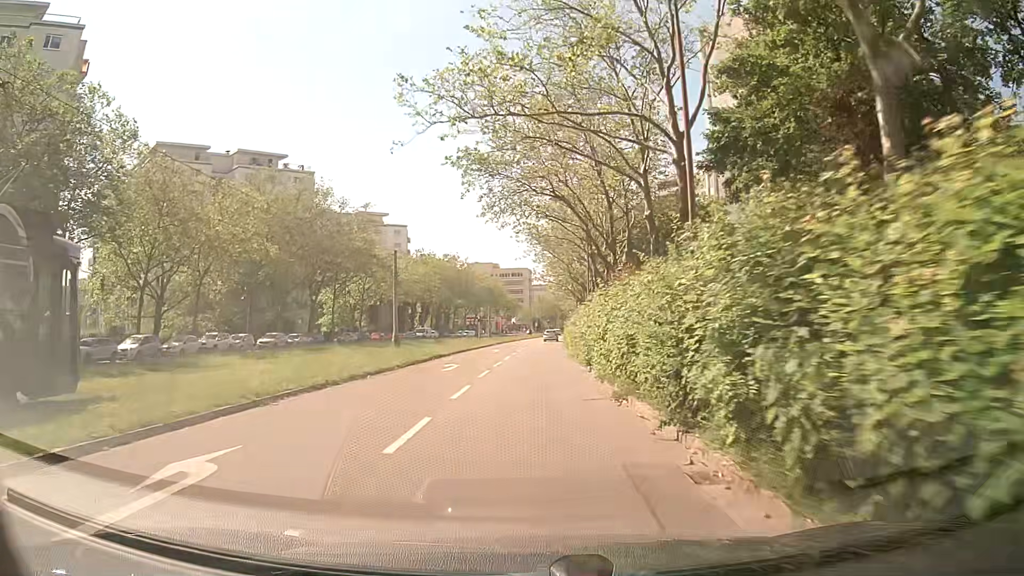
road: tertiary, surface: asphalt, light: Day
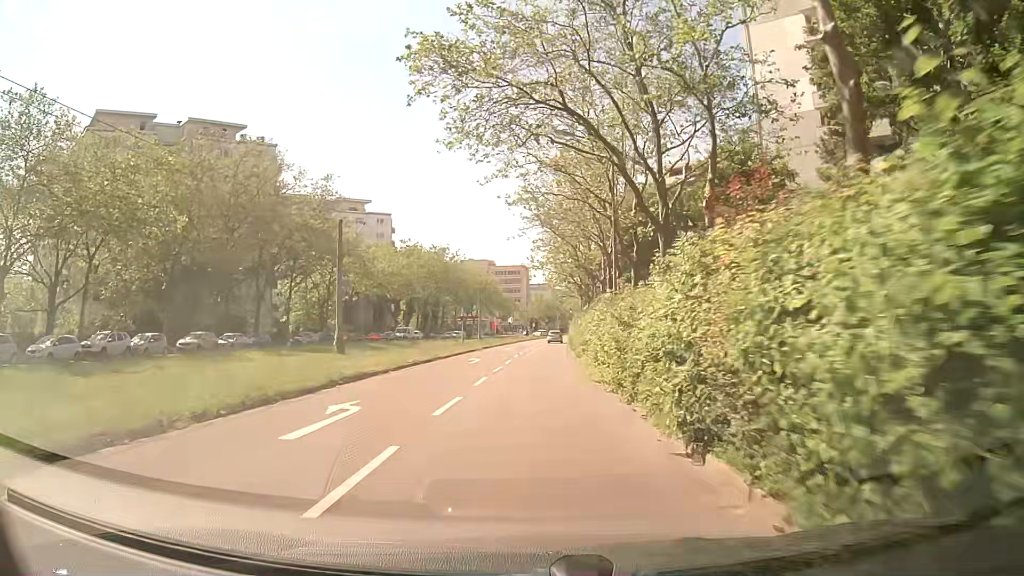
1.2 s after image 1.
(+0.1, +14.5) m; +1°
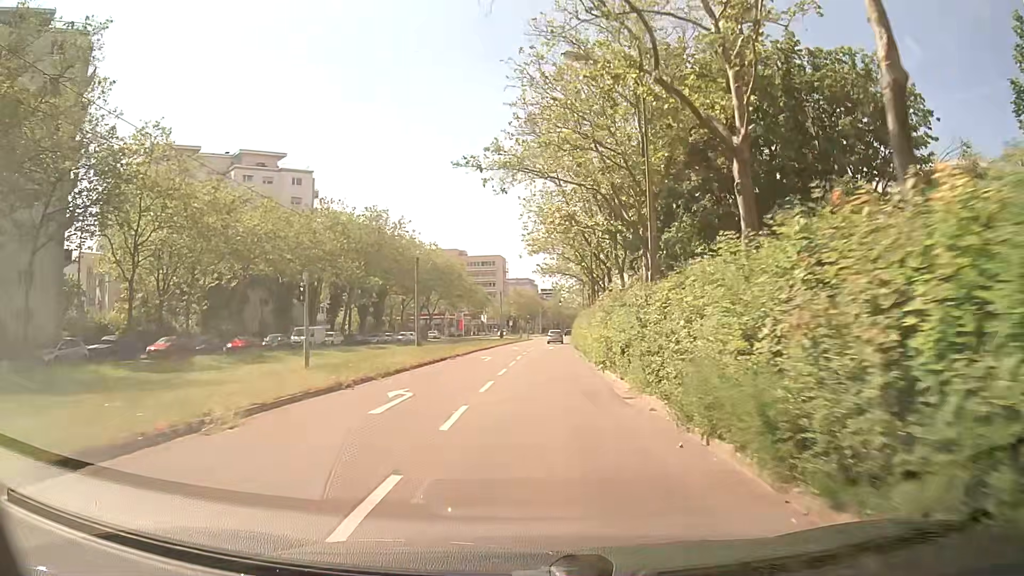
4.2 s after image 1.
(+0.1, +37.3) m; +2°
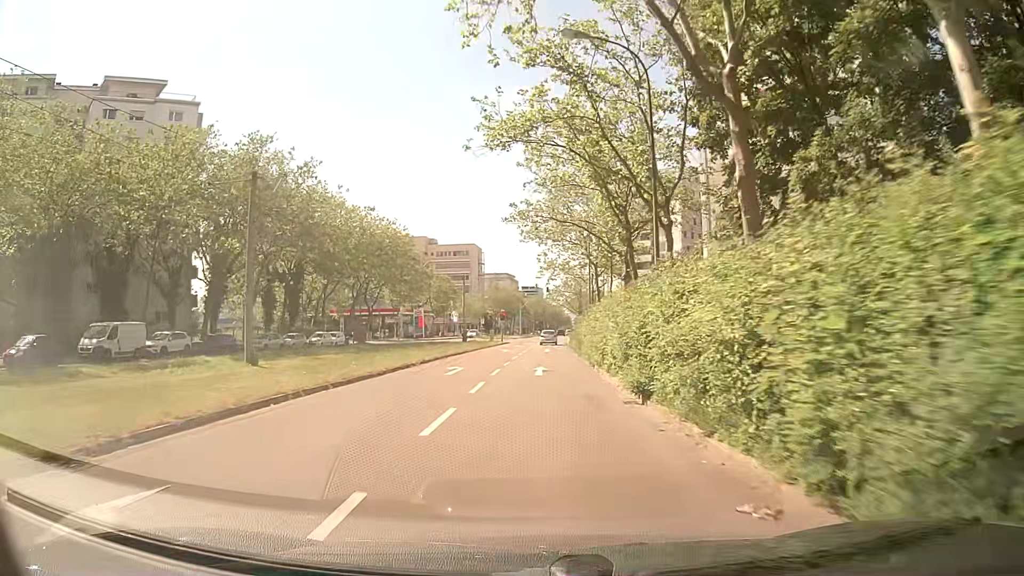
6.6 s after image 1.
(+0.4, +30.7) m; +1°
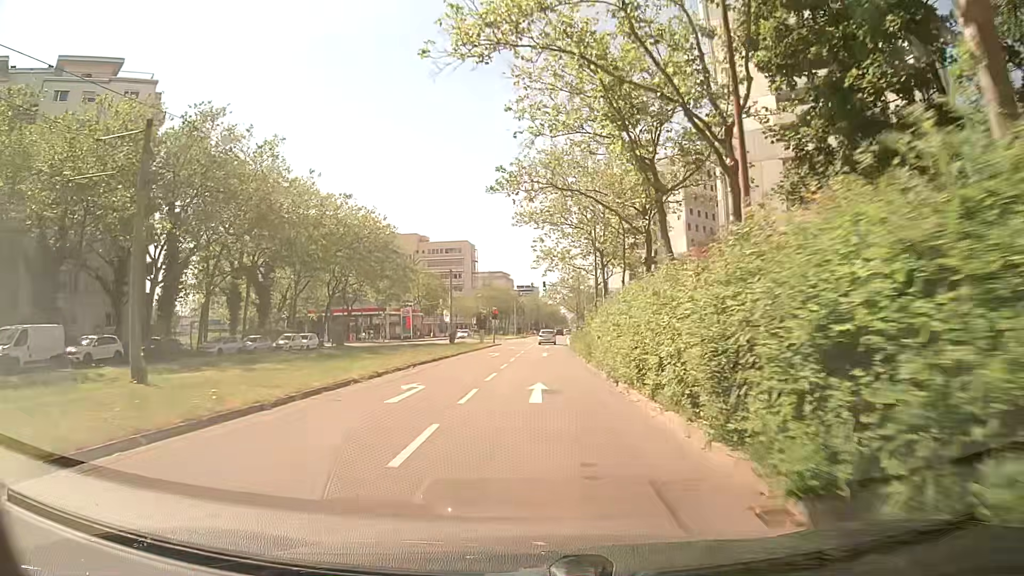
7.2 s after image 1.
(0.0, +7.8) m; 0°
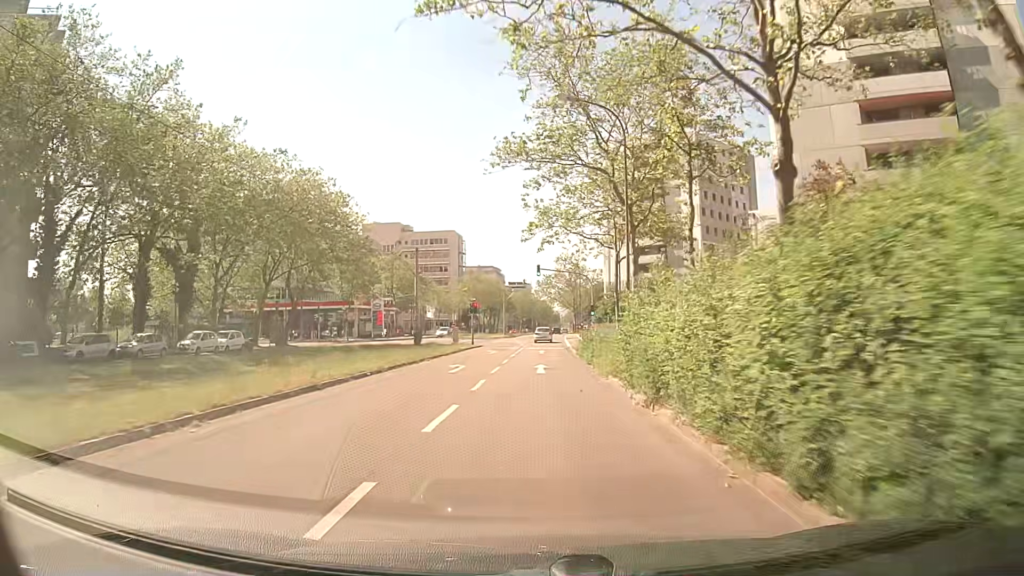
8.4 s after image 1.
(+0.2, +15.6) m; +1°
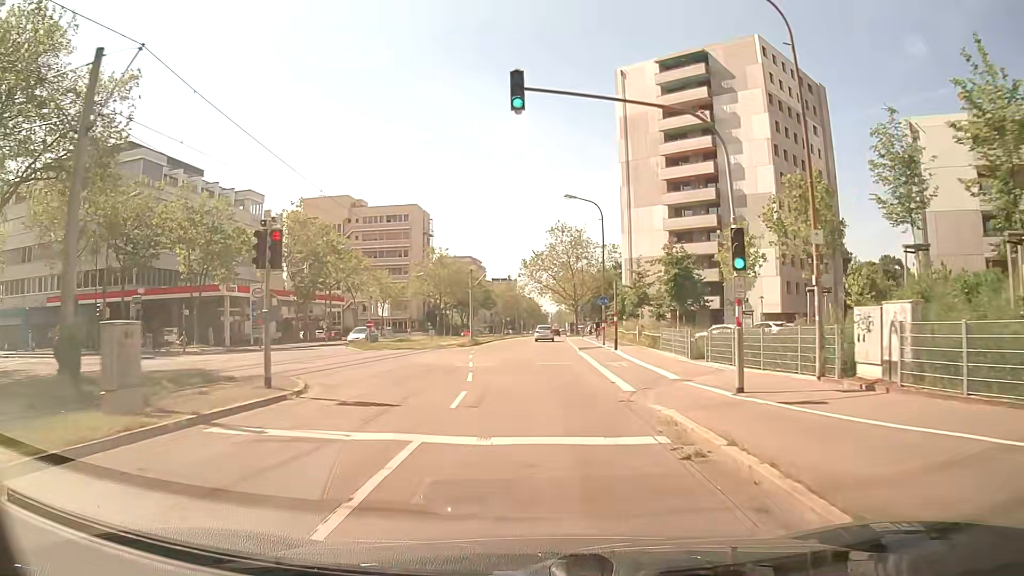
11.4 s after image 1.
(+0.4, +39.2) m; +2°
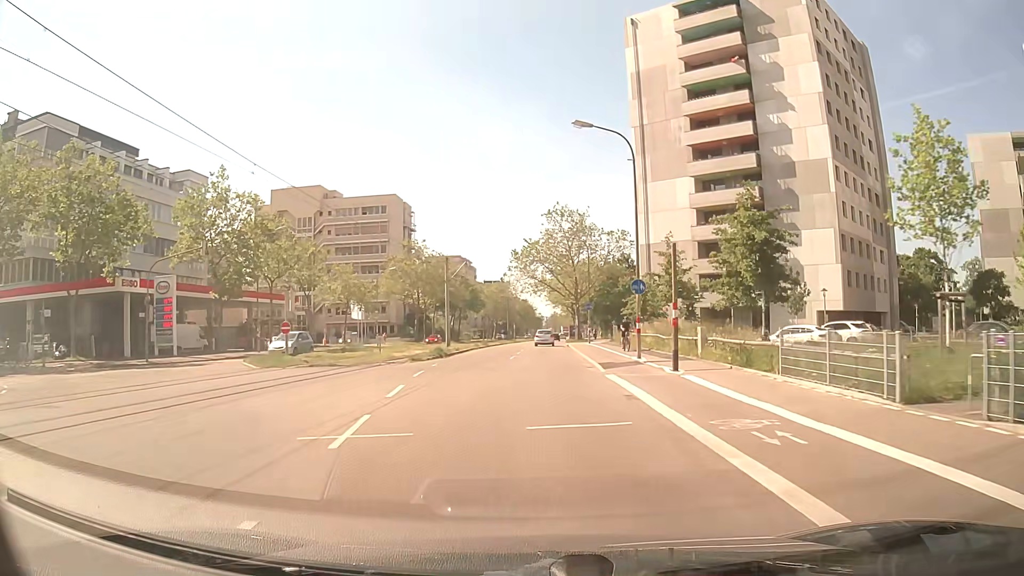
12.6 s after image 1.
(-0.1, +15.7) m; 0°
(0, +10) (0, +20) (0, +30) (+1, +40) (+1, +50) (+1, +60) (+2, +70) (+2, +80) (+2, +90) (+3, +100) m
